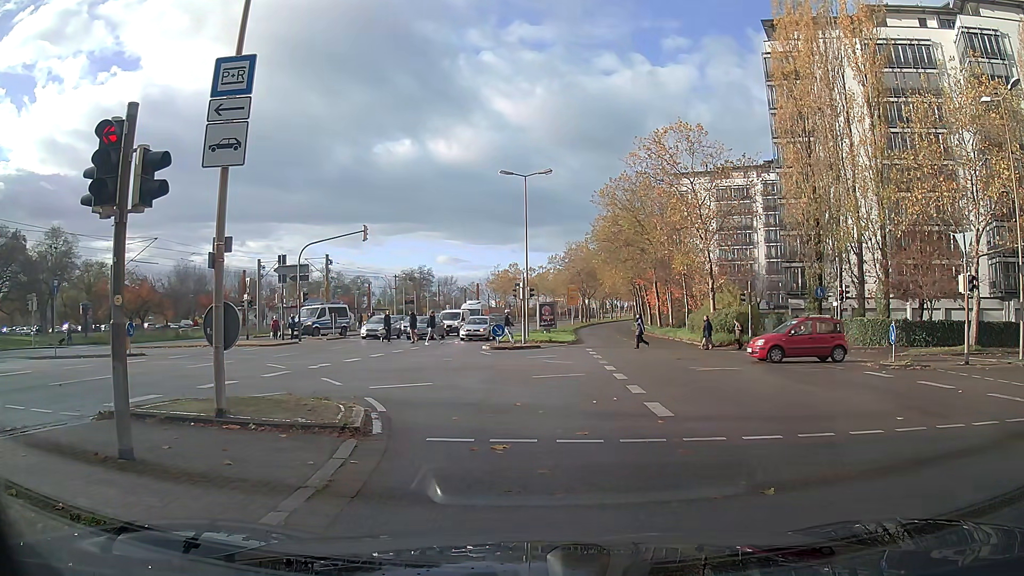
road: secondary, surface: asphalt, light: Day
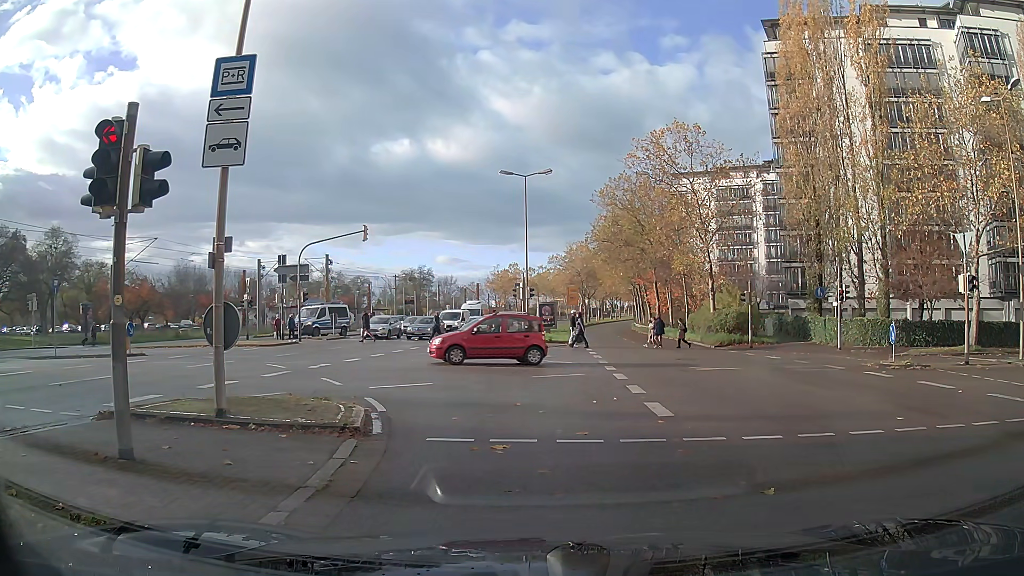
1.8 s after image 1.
(0.0, 0.0) m; 0°
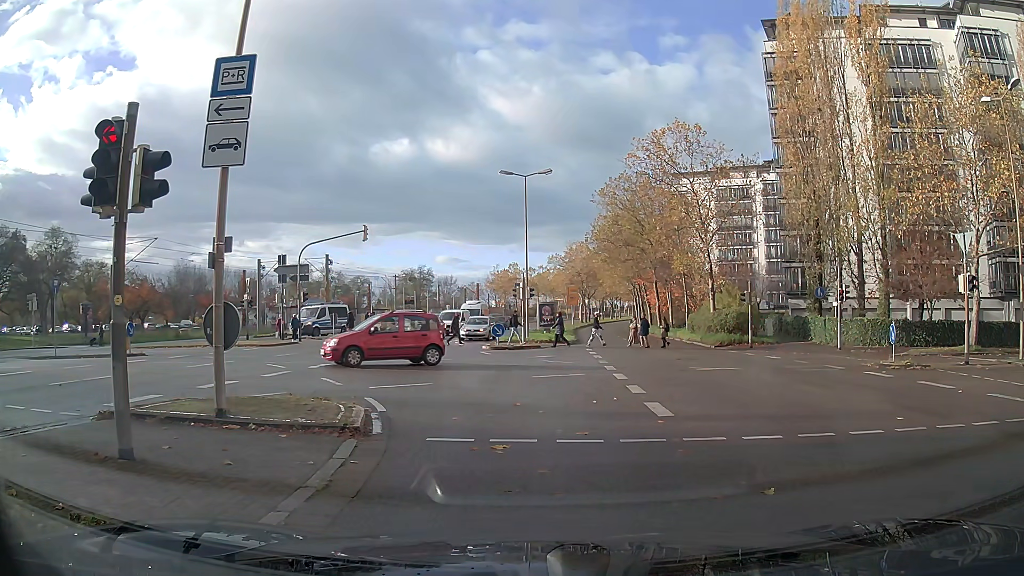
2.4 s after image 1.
(0.0, 0.0) m; 0°
(-1, +10) (-5, +19) (-13, +24) (-23, +26) (-33, +26) (-43, +26) (-53, +26) (-63, +26) (-73, +26) (-83, +26) m
